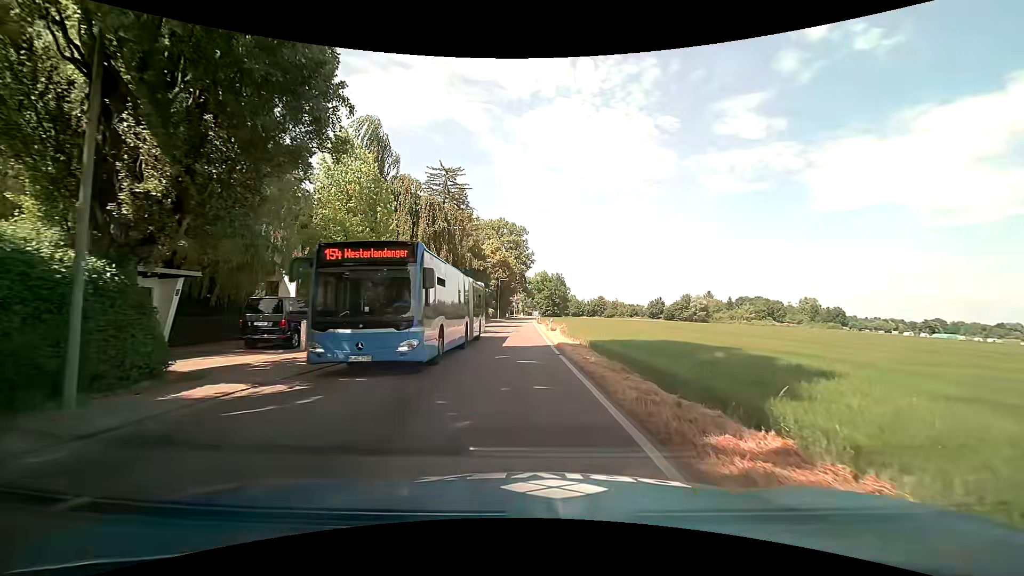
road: tertiary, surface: asphalt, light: Day
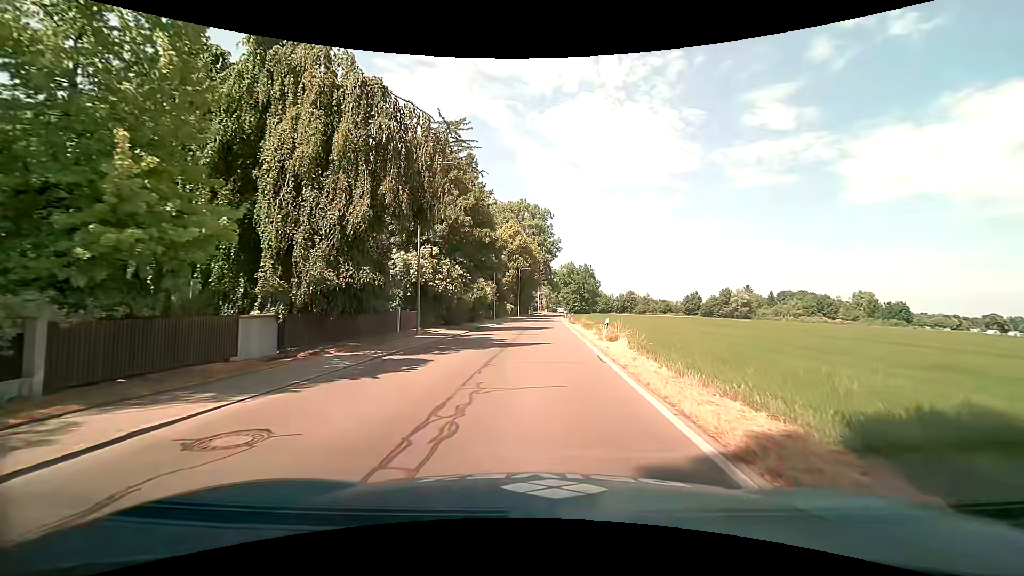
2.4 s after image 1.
(-0.6, +17.2) m; -2°
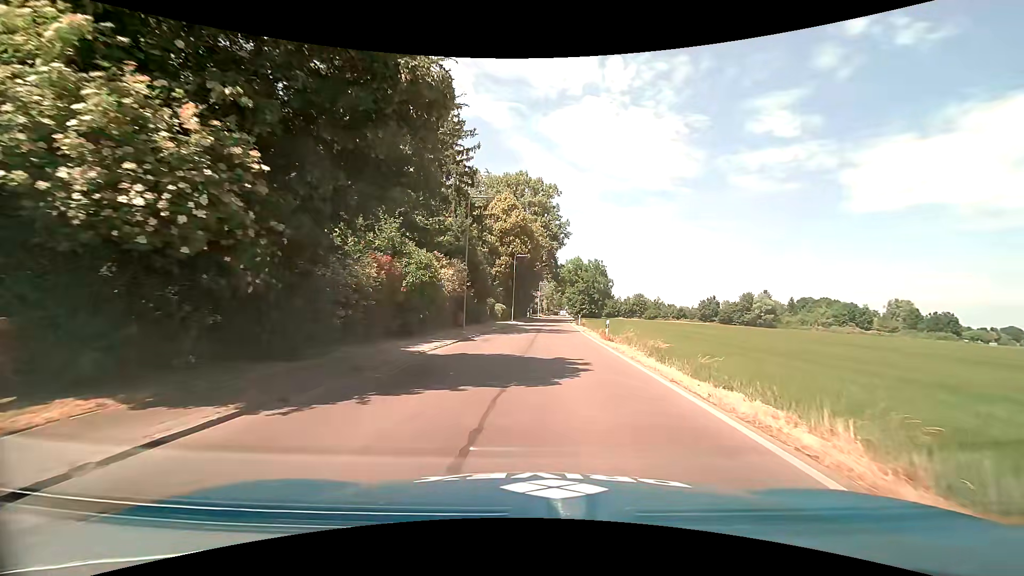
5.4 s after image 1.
(-0.3, +23.6) m; -1°
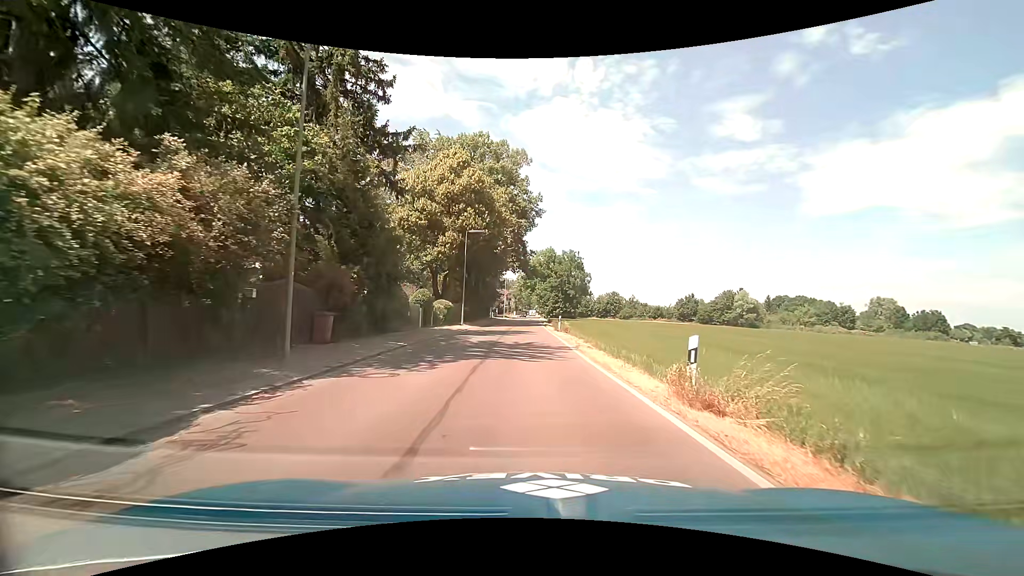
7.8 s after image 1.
(+0.9, +18.4) m; +4°
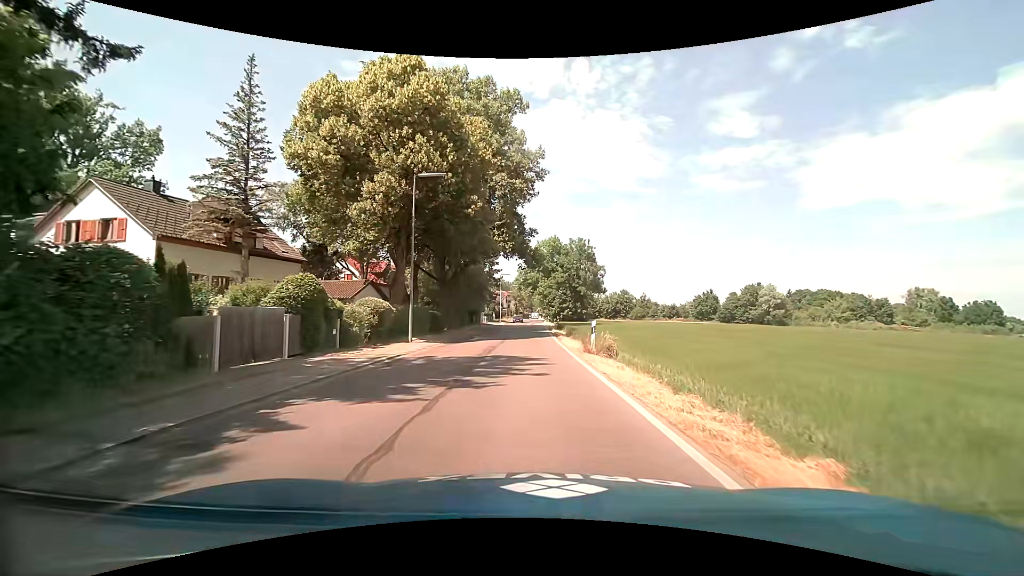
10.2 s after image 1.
(-0.1, +19.0) m; 0°
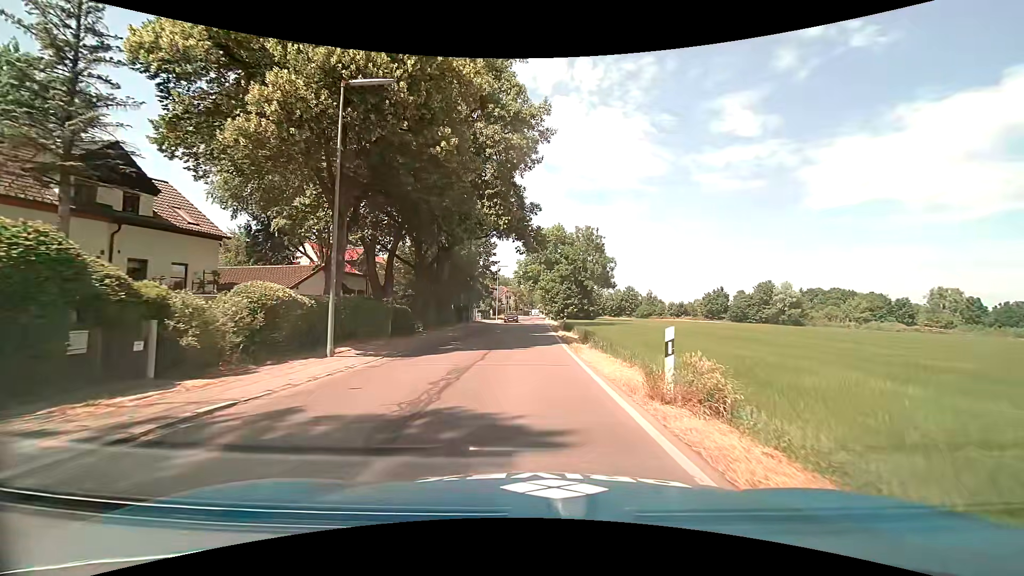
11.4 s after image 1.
(-0.1, +9.5) m; 0°
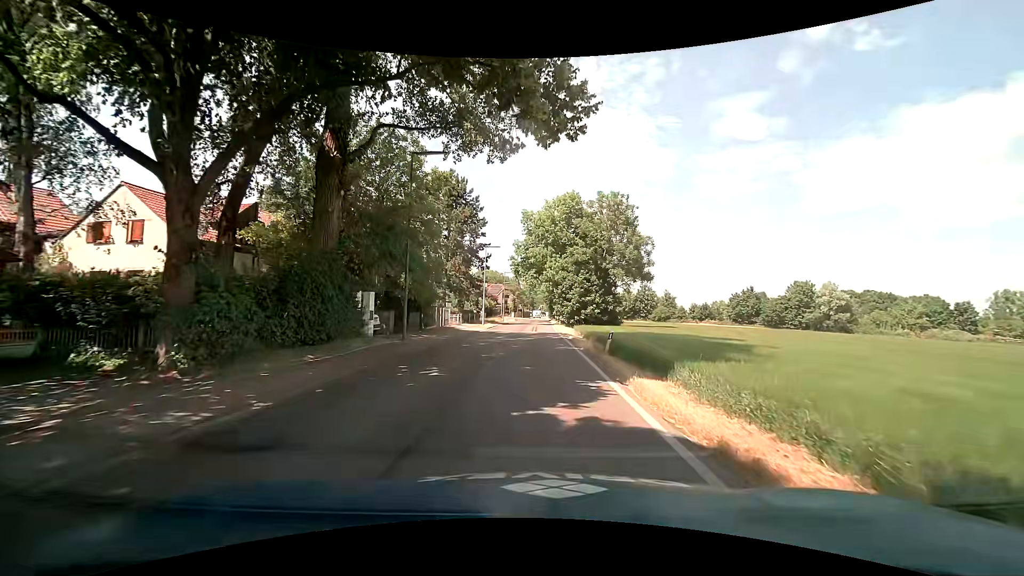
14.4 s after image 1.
(-0.3, +23.2) m; 0°
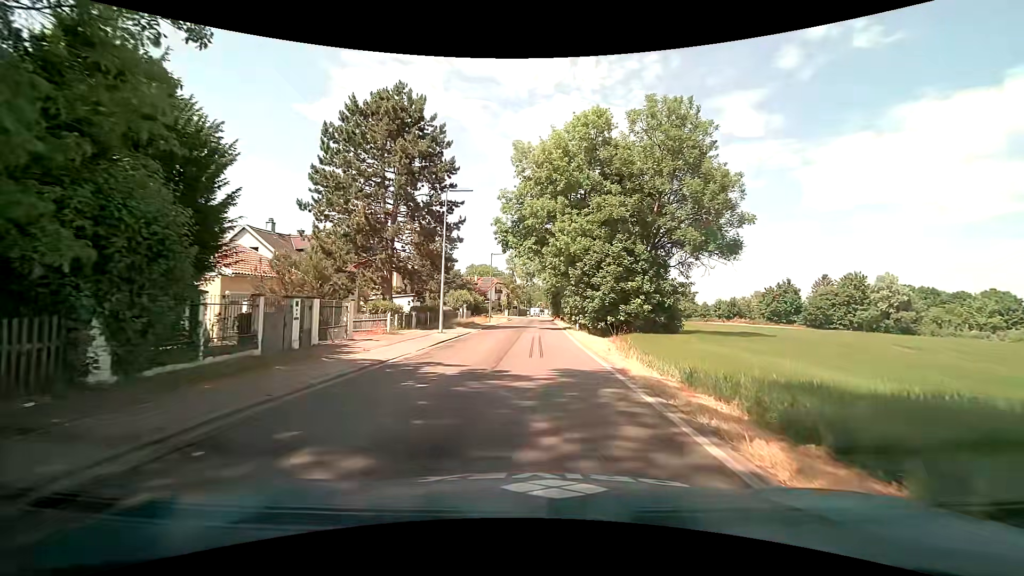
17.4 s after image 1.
(-0.2, +23.6) m; 0°
(0, +10) (0, +20) (0, +30) (0, +40) (0, +50) (0, +60) (+1, +70) (+1, +80) (0, +90) (-2, +100) m
